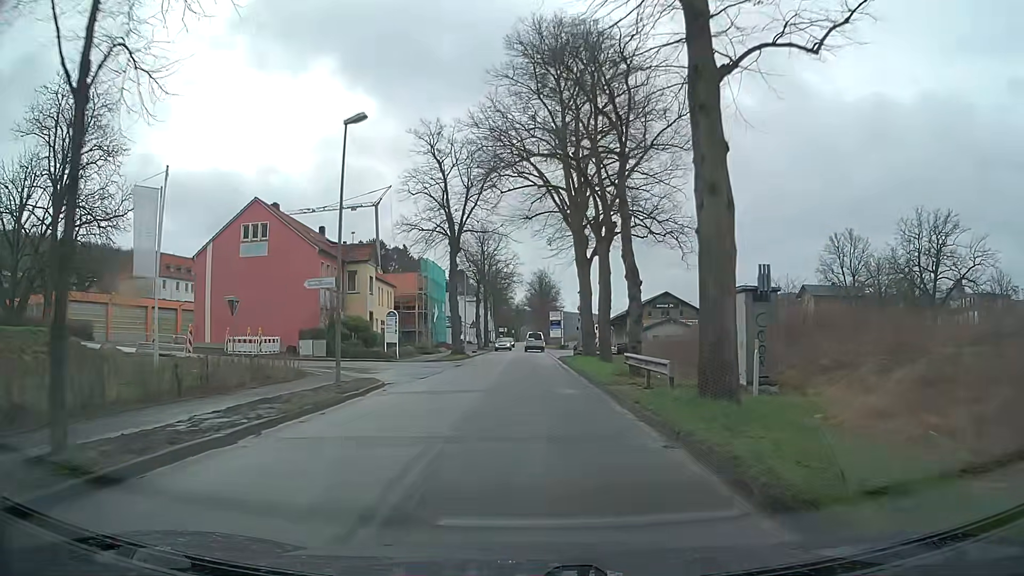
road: tertiary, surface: asphalt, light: Day
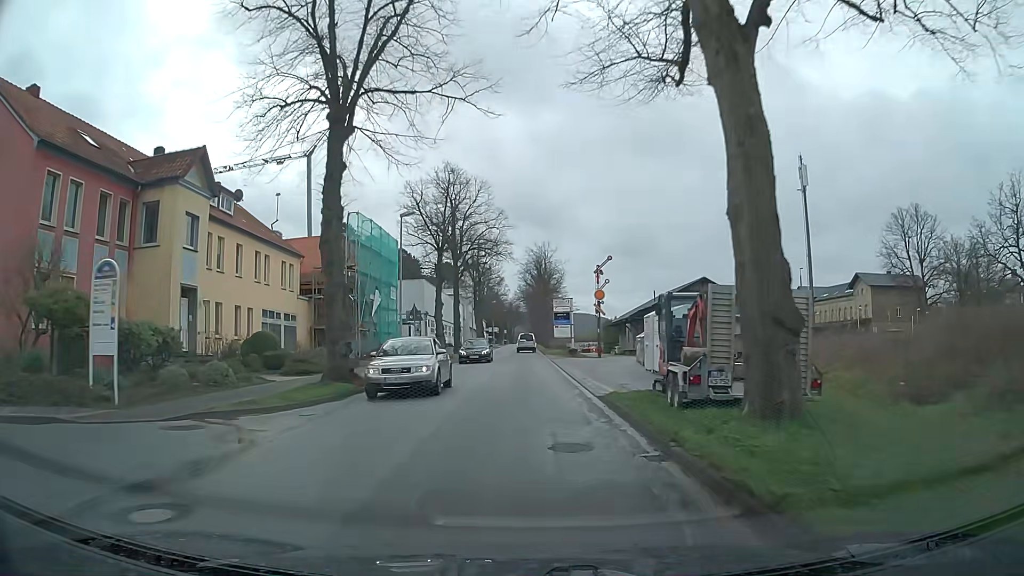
(-0.2, +29.5) m; 0°
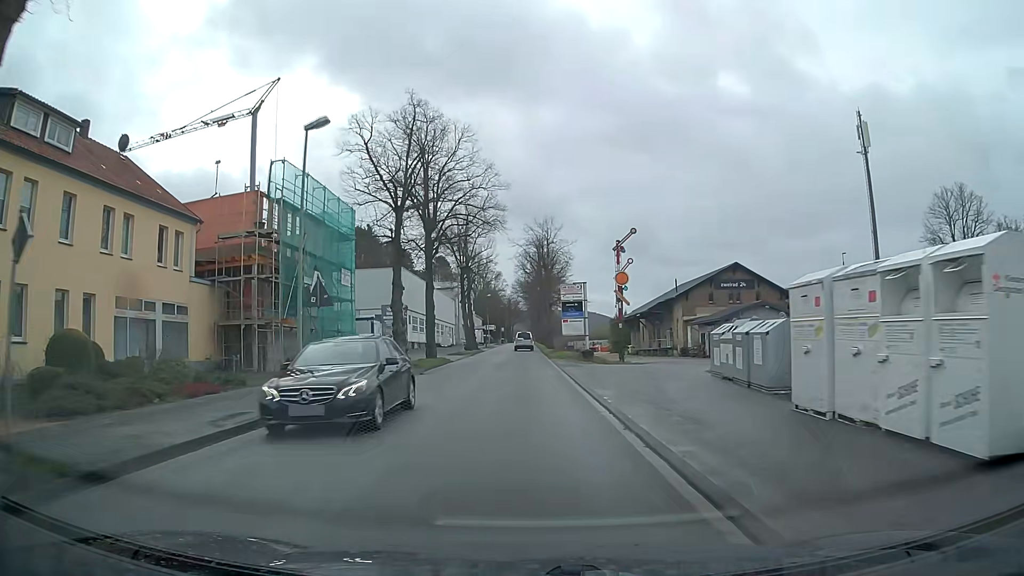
(+0.1, +14.9) m; +1°
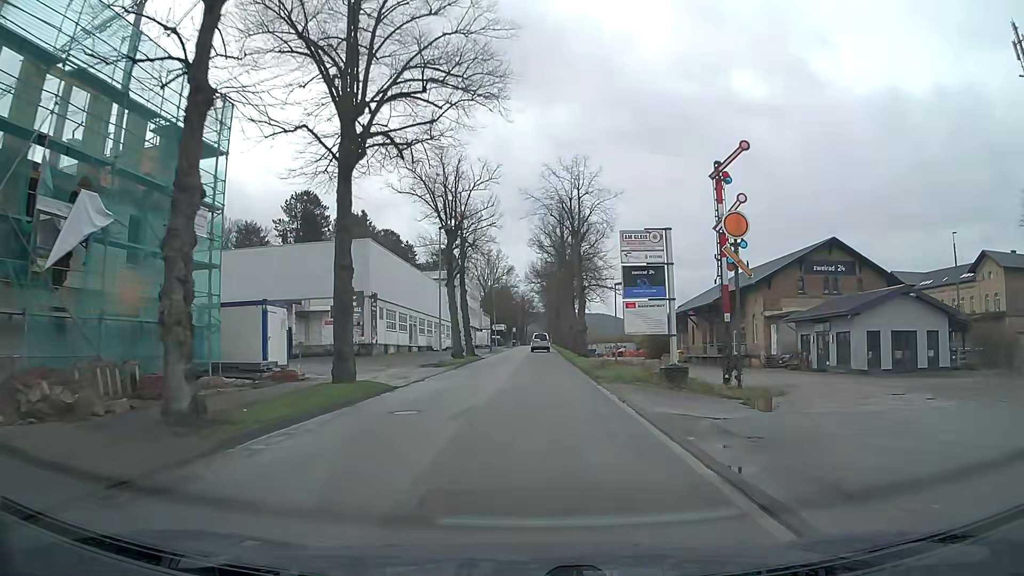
(-0.7, +22.6) m; -2°
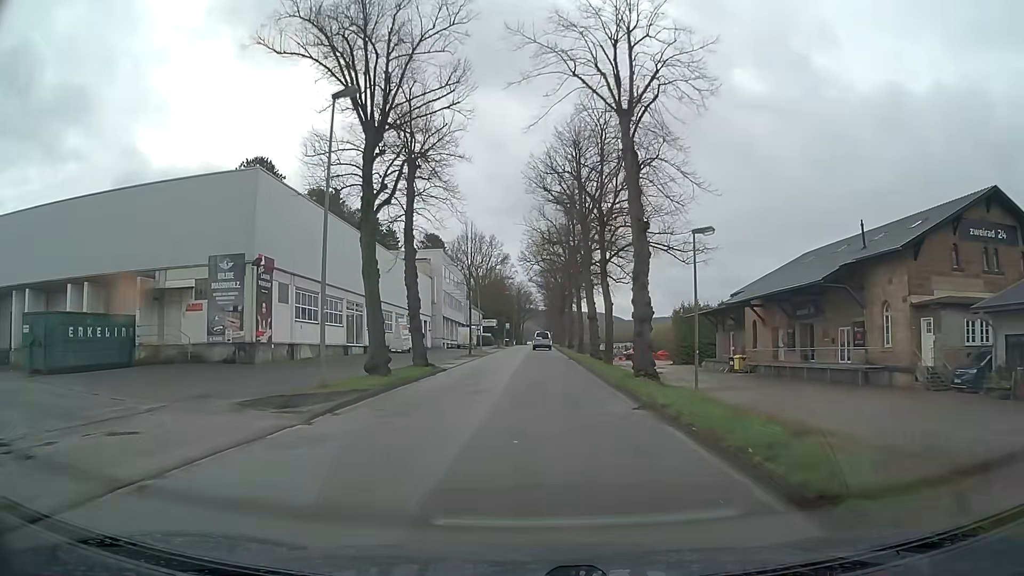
(0.0, +22.8) m; 0°
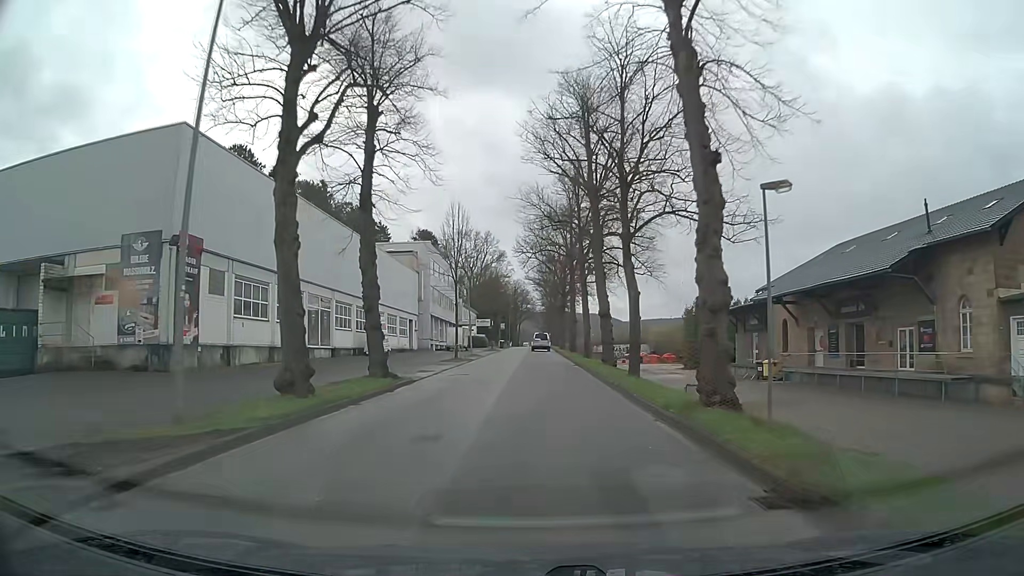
(0.0, +7.6) m; 0°
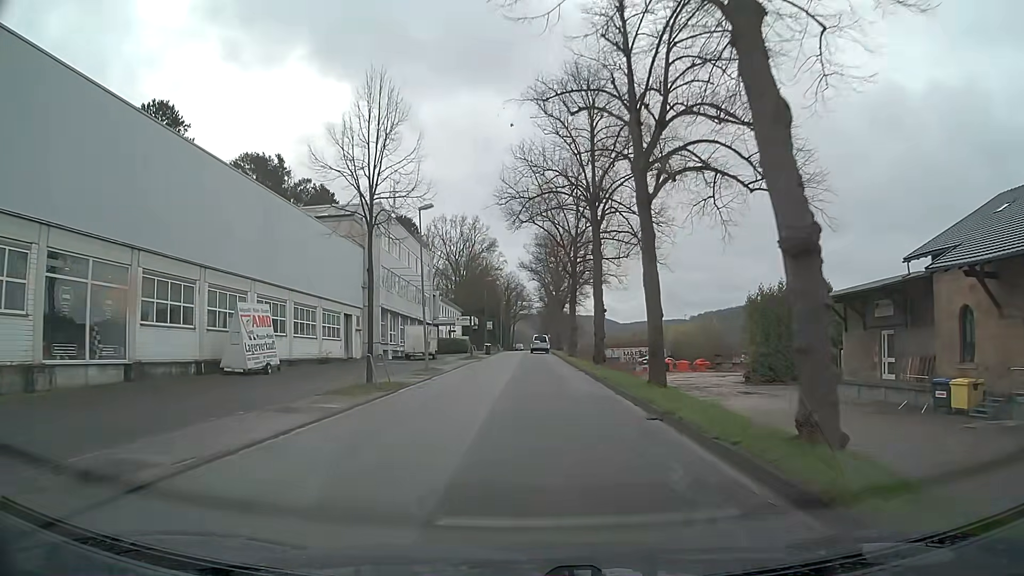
(+0.1, +22.8) m; +1°
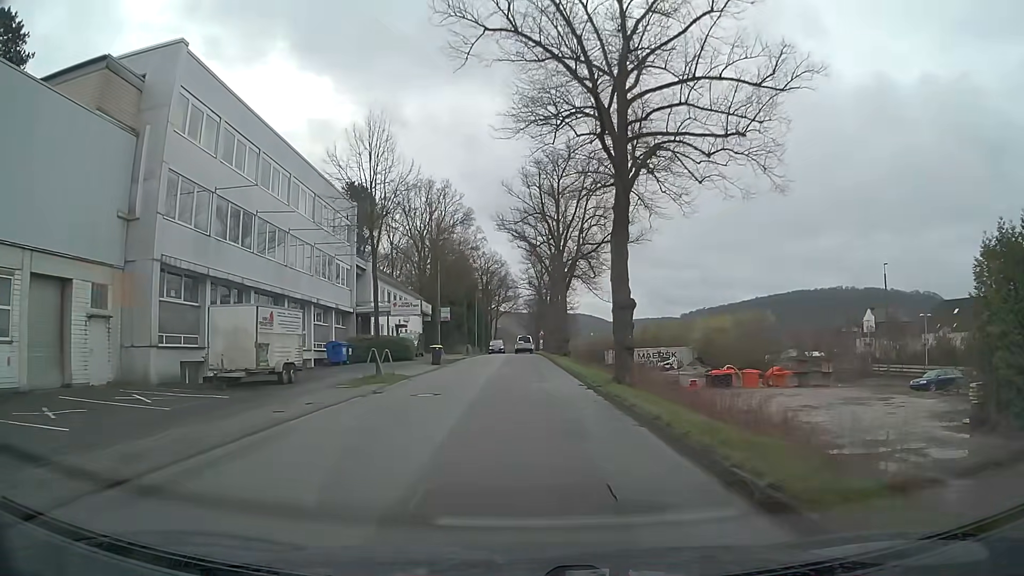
(+0.1, +30.4) m; +1°
(0, +10) (0, +20) (0, +30) (0, +40) (-1, +50) (-1, +60) (-1, +70) (-1, +80) (-1, +90) (-1, +100) m
